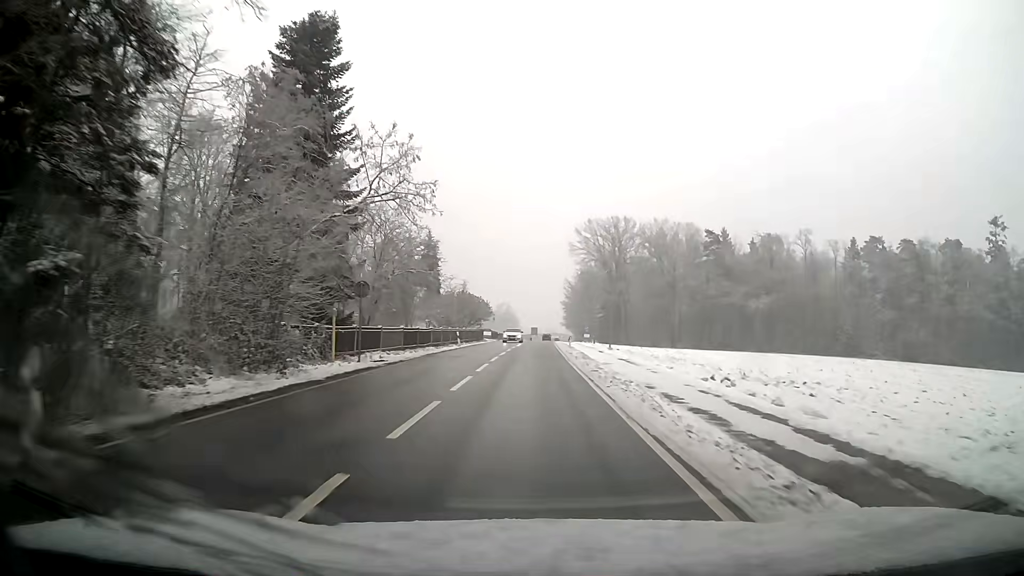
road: tertiary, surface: asphalt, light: Day
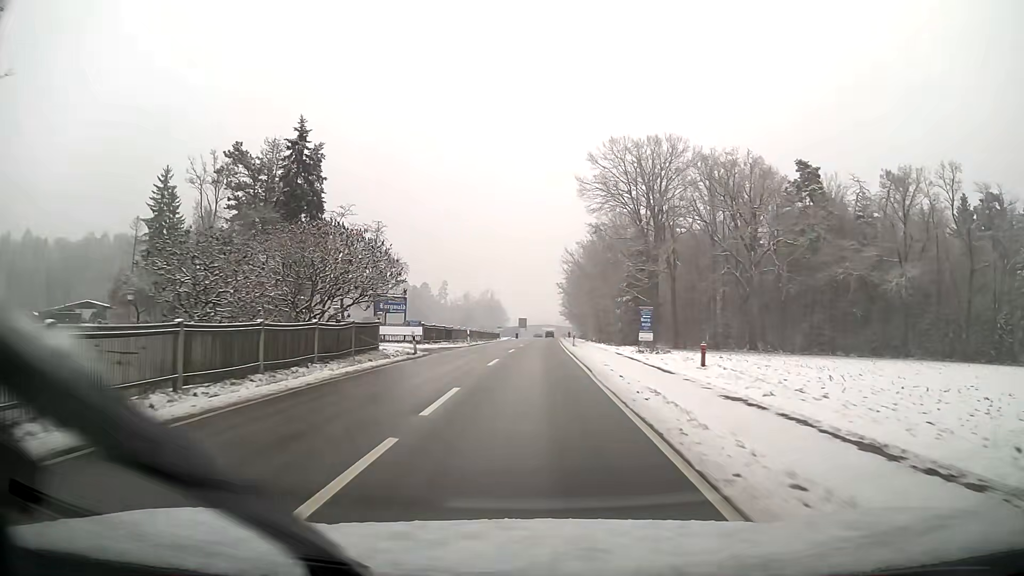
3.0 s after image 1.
(+0.8, +52.6) m; +1°
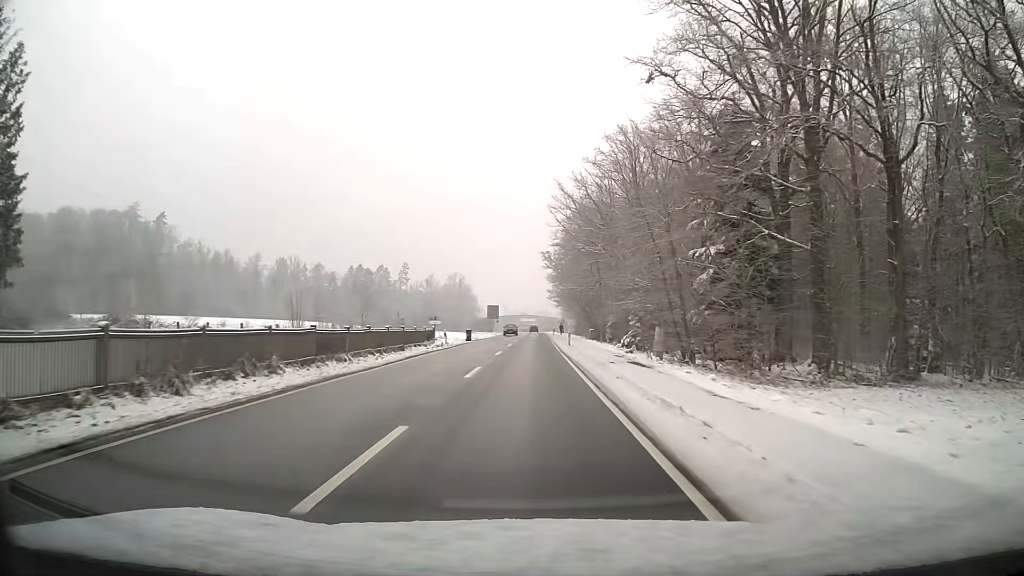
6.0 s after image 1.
(+0.8, +53.4) m; +2°
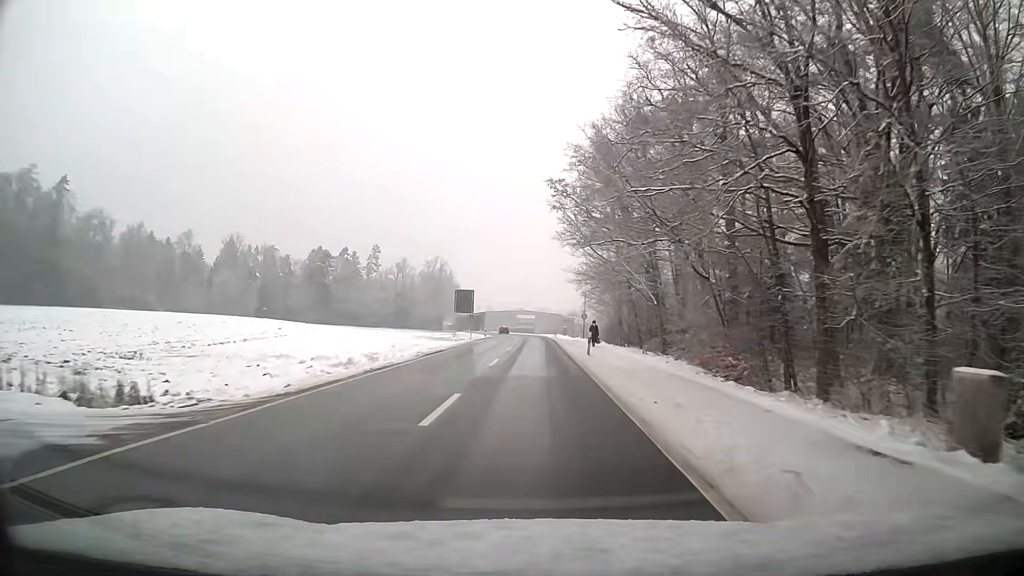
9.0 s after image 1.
(0.0, +54.2) m; 0°
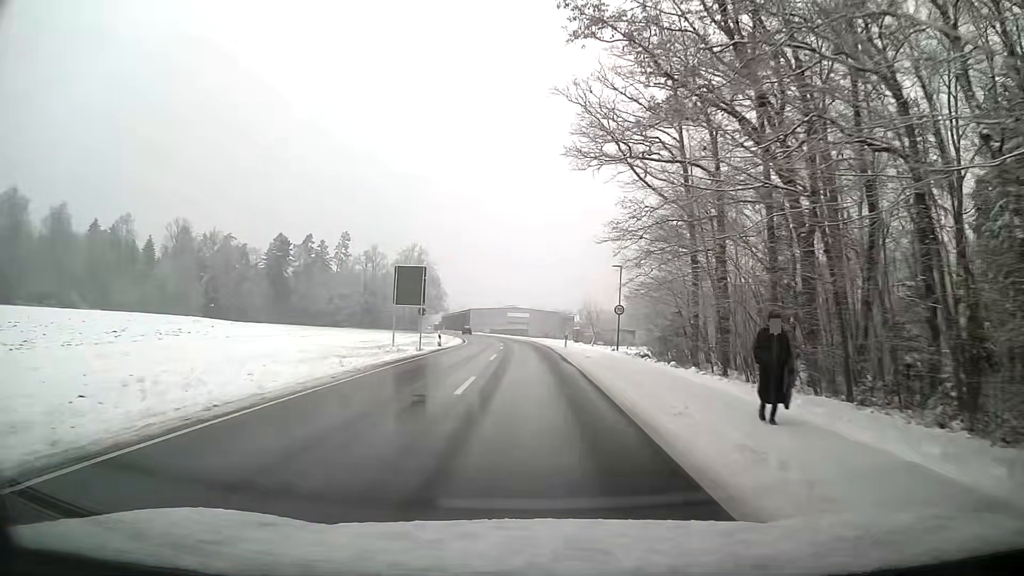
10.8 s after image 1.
(+0.1, +32.6) m; 0°
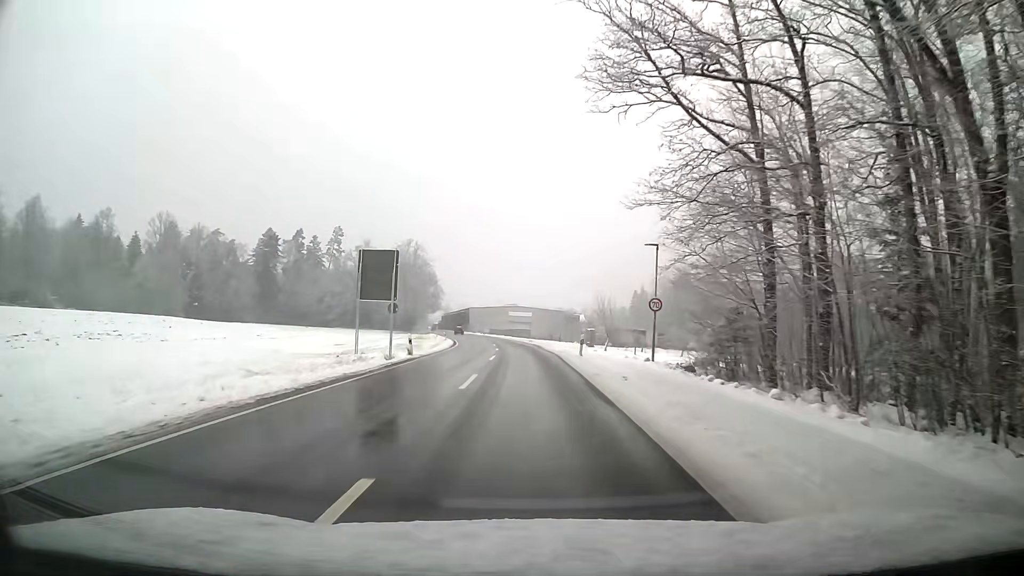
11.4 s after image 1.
(-0.1, +10.8) m; -1°
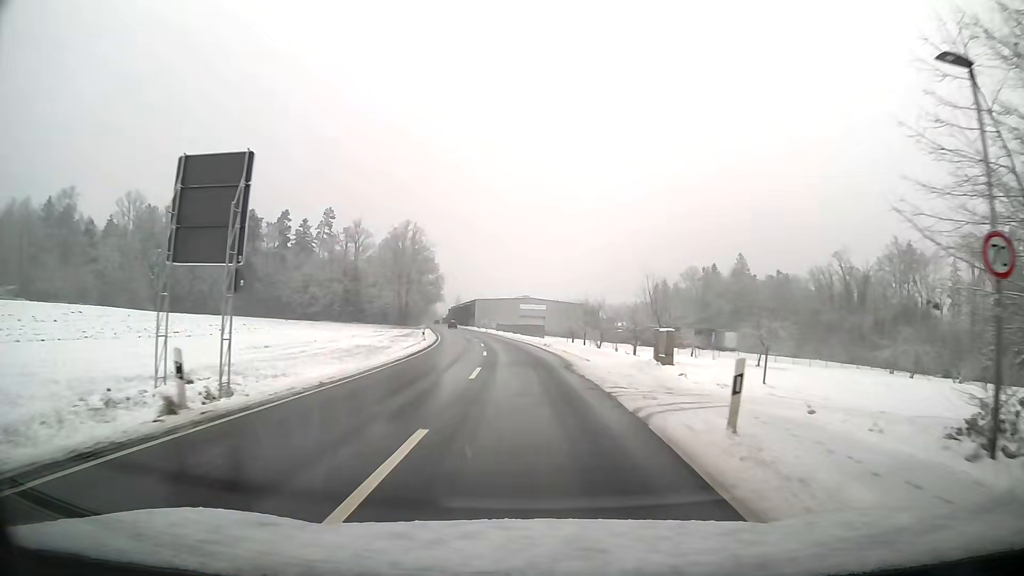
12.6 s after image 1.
(-0.2, +21.5) m; -1°
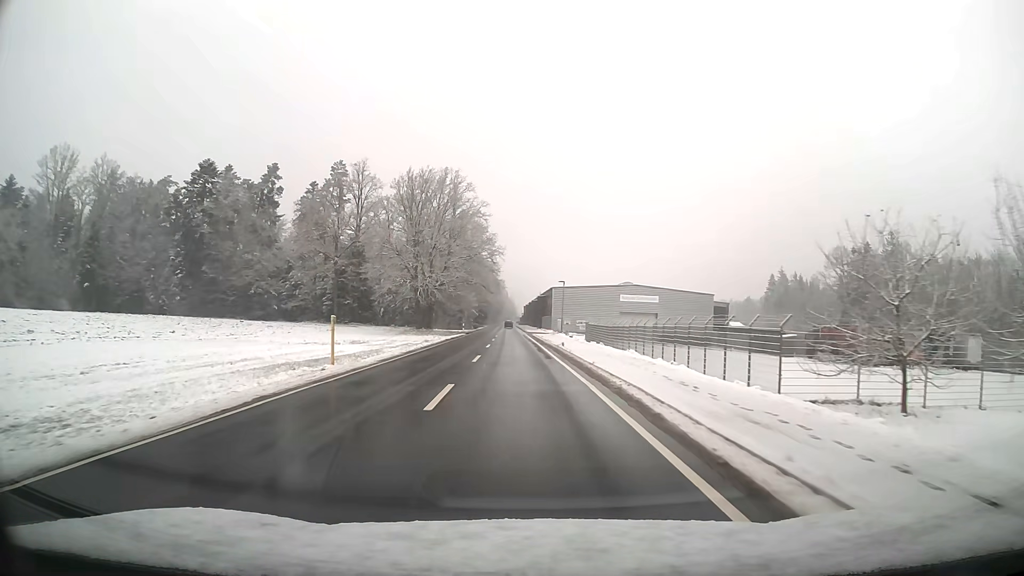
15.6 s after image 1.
(-3.3, +54.6) m; -7°
